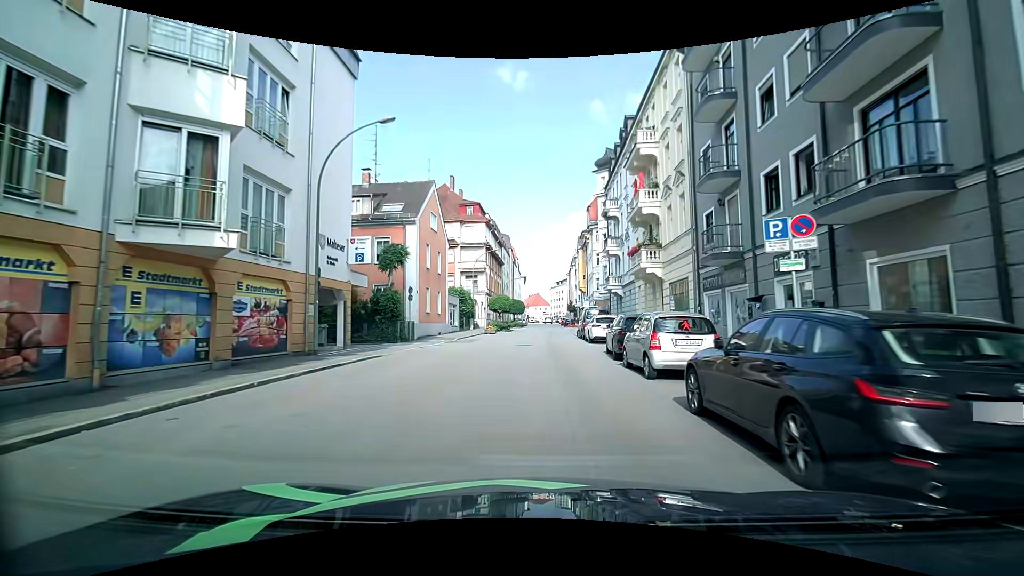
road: tertiary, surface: asphalt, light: Day
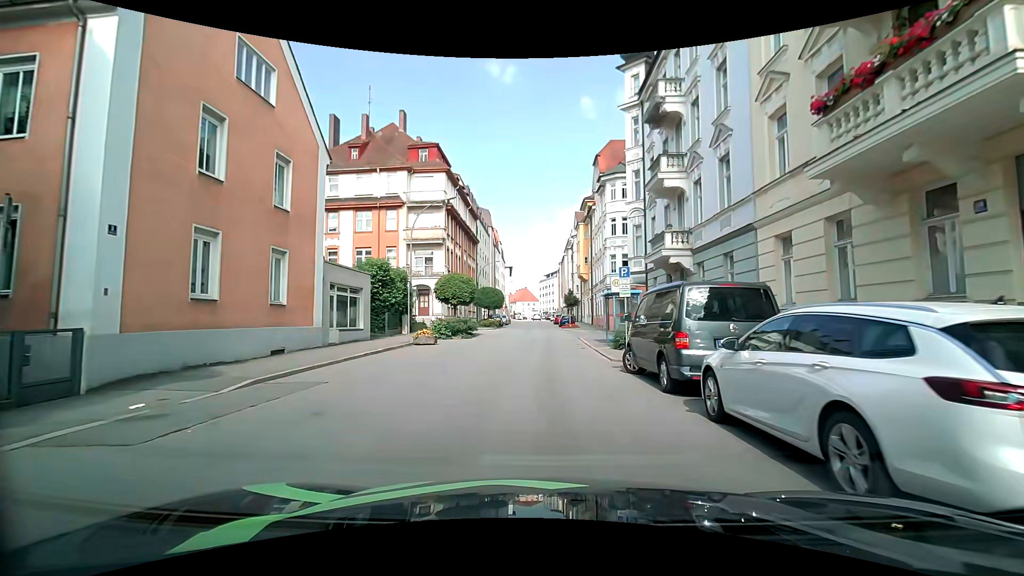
(+0.2, +22.6) m; +2°
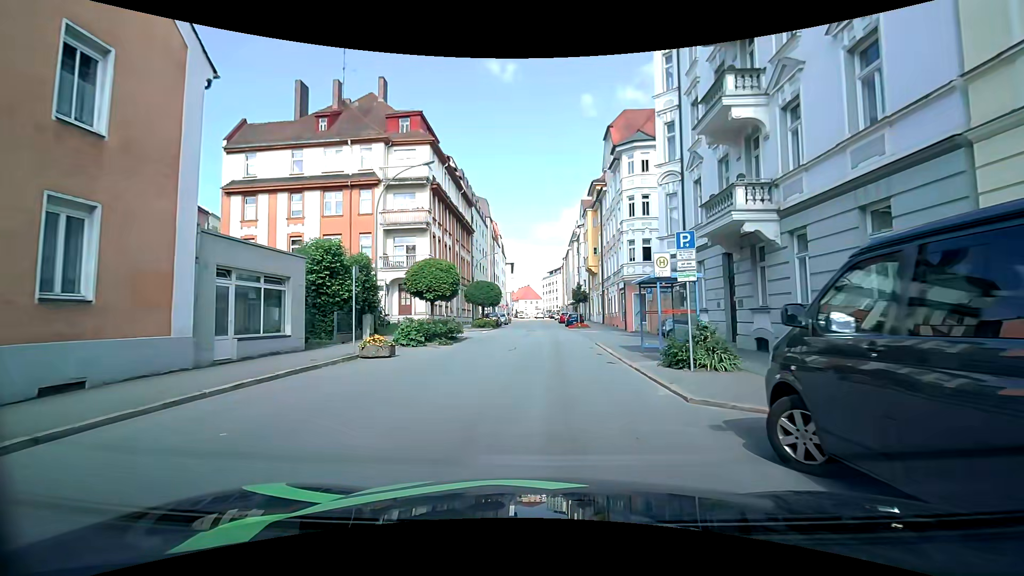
(-0.1, +7.5) m; -1°
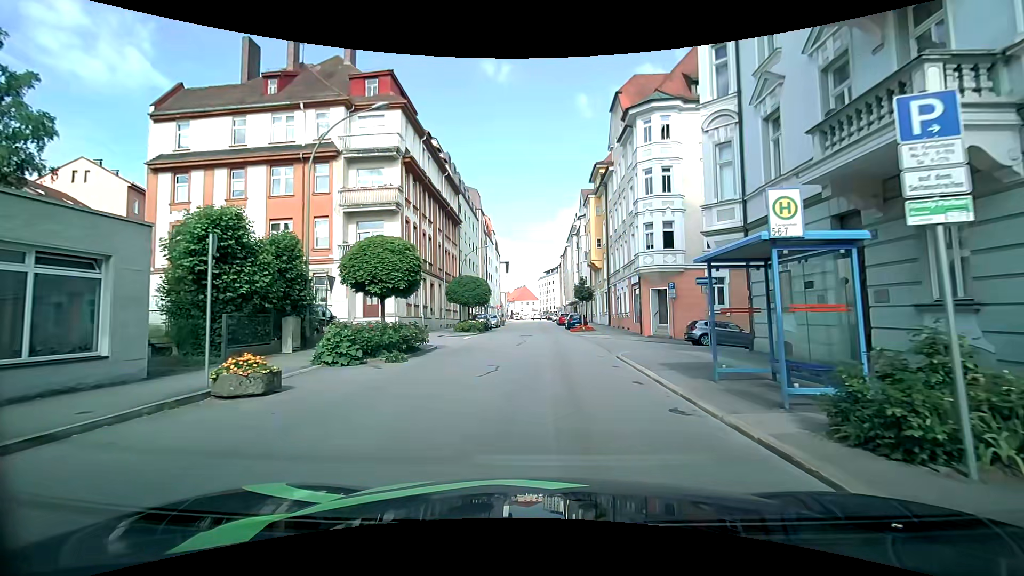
(0.0, +7.1) m; +1°
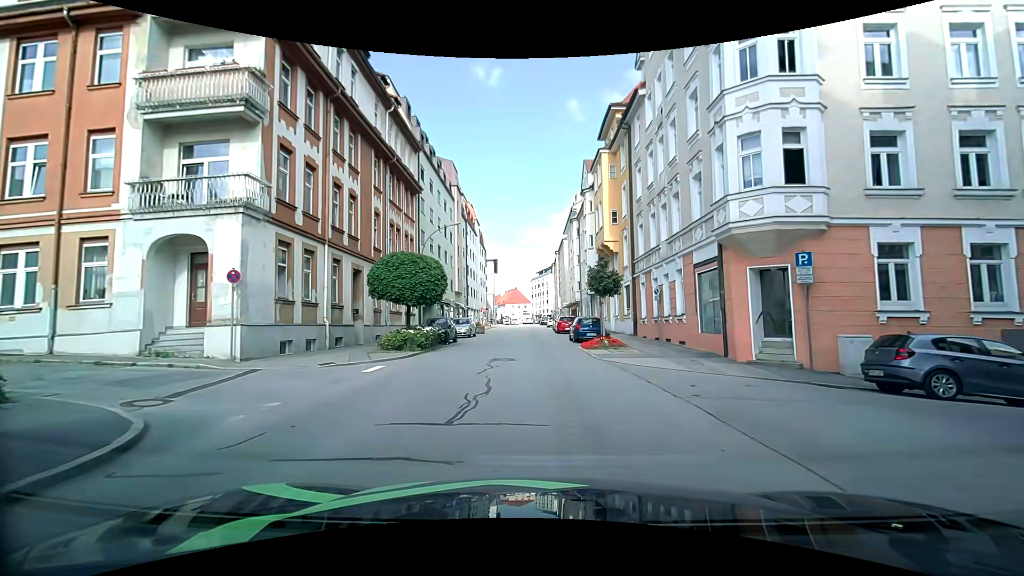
(-0.1, +15.5) m; 0°
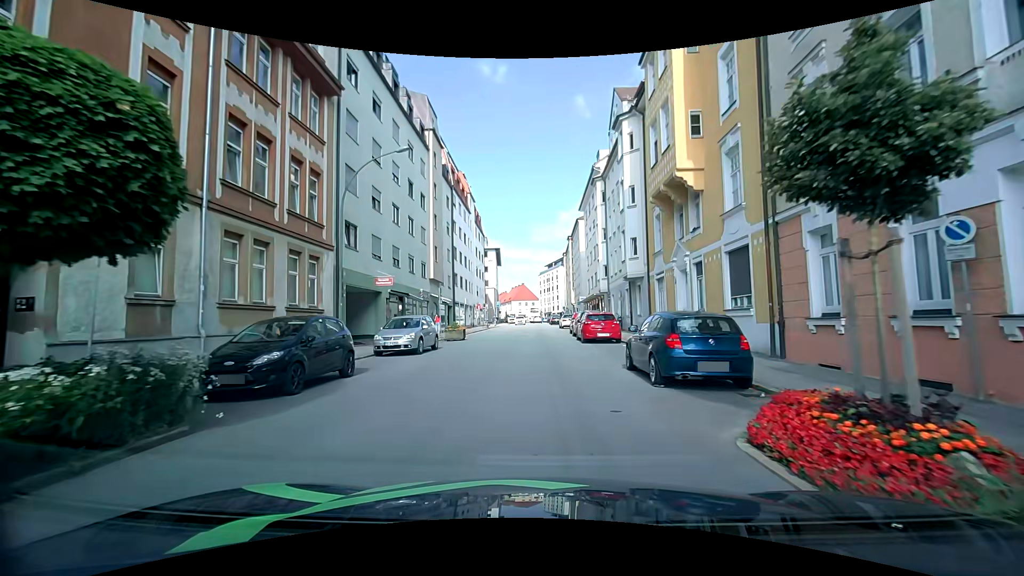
(+0.1, +17.3) m; 0°
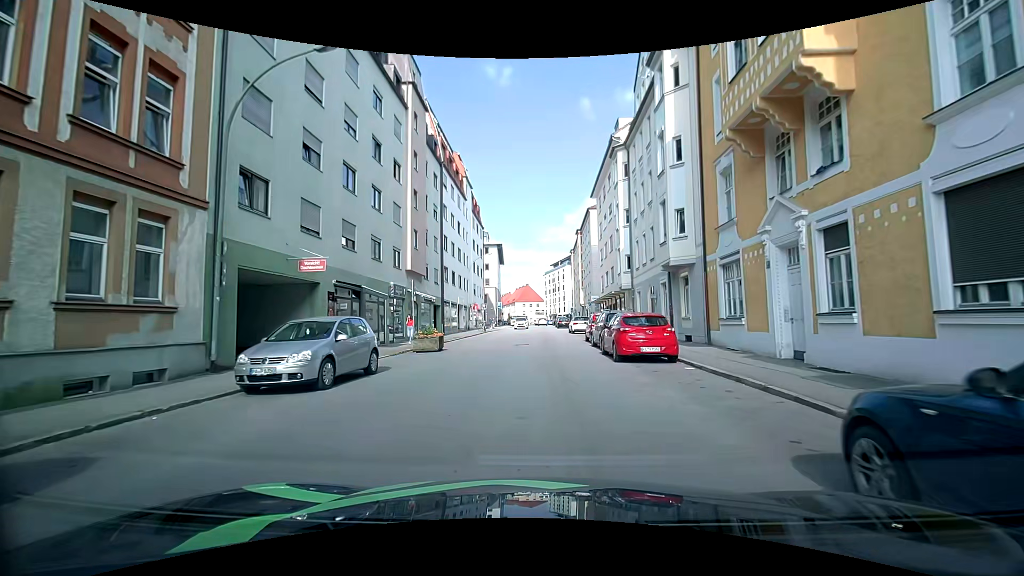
(-0.1, +8.7) m; -2°
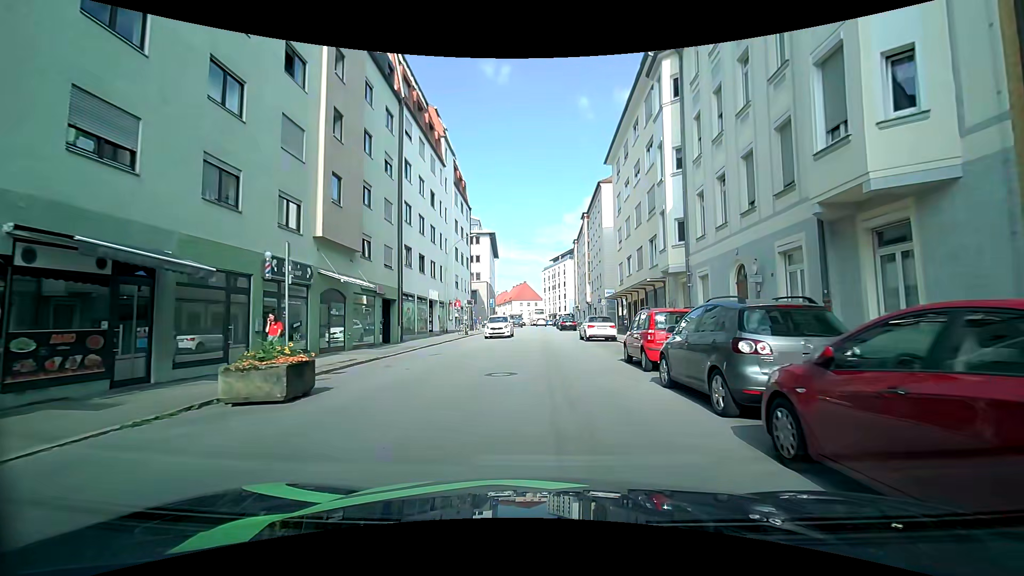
(+0.2, +13.0) m; +1°
(0, +10) (0, +20) (0, +30) (0, +40) (0, +50) (0, +60) (0, +70) (0, +80) (0, +90) (0, +100) m
